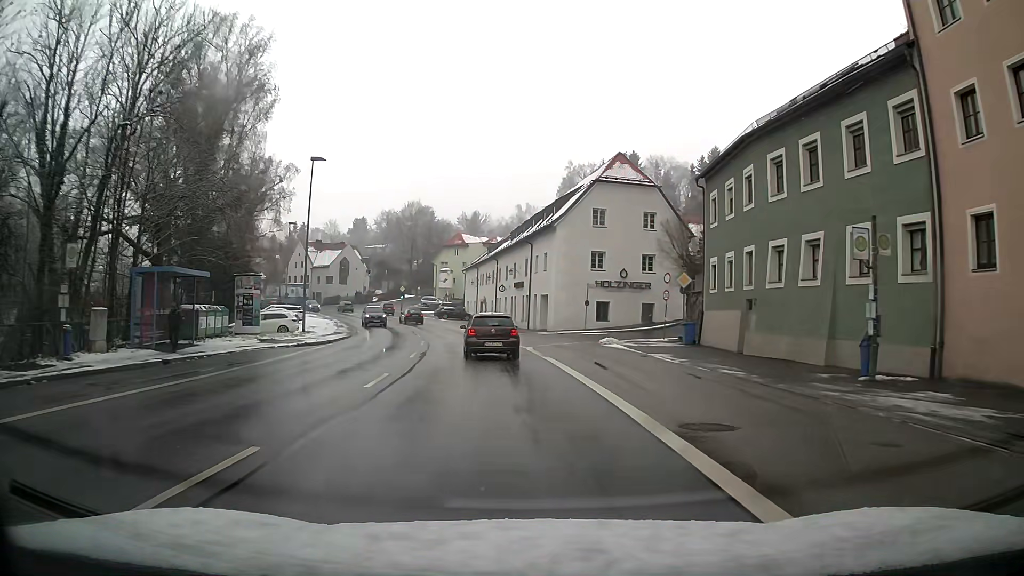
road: primary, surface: asphalt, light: Day
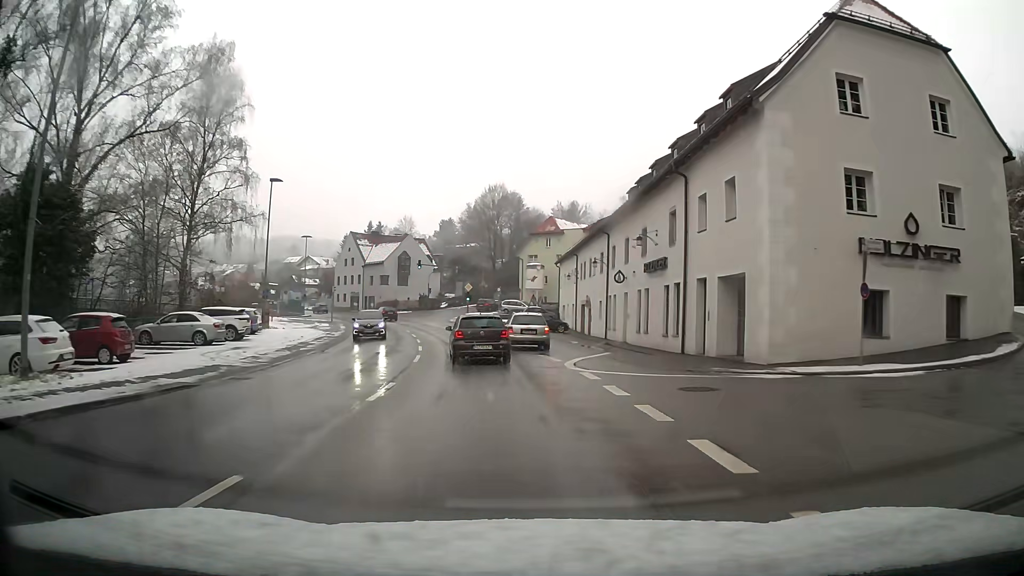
(-2.1, +29.0) m; -9°
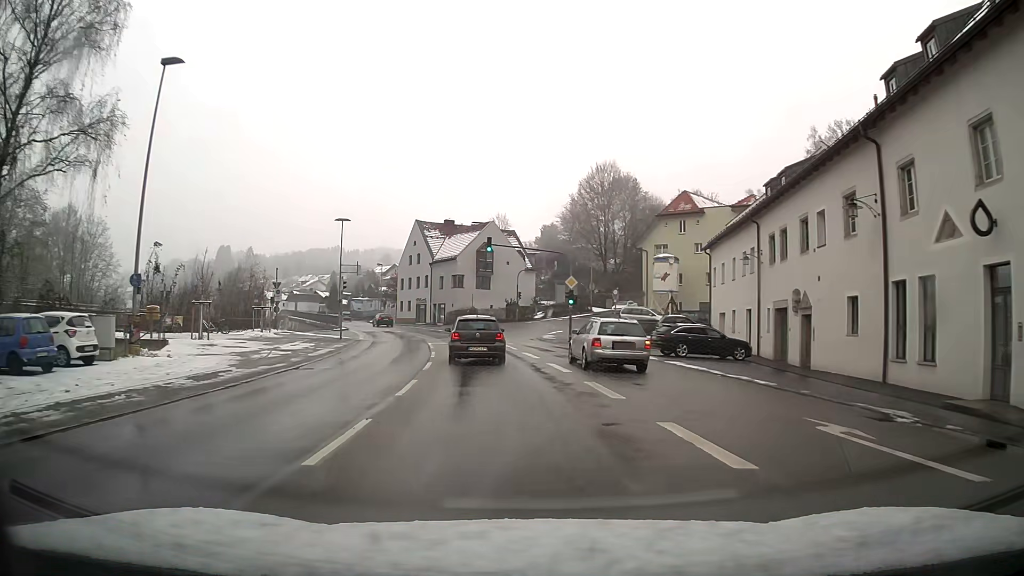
(-2.0, +26.1) m; -8°
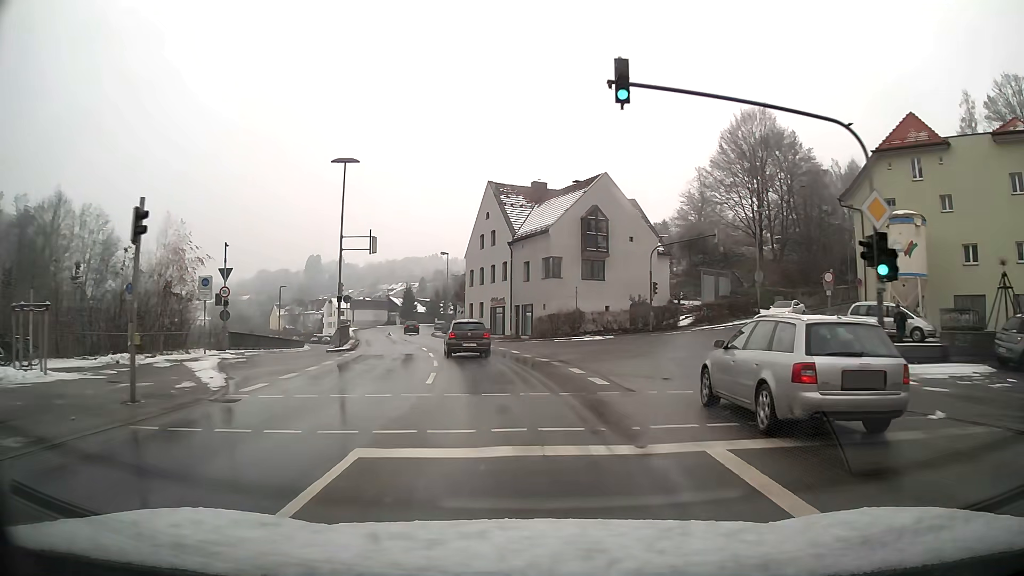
(-2.4, +27.9) m; -9°
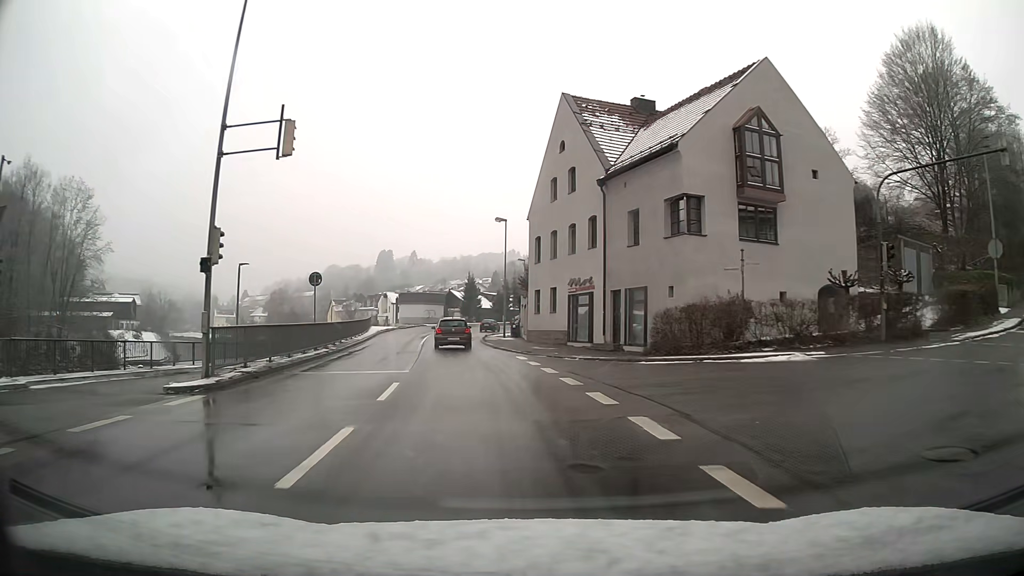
(-1.3, +21.6) m; -7°
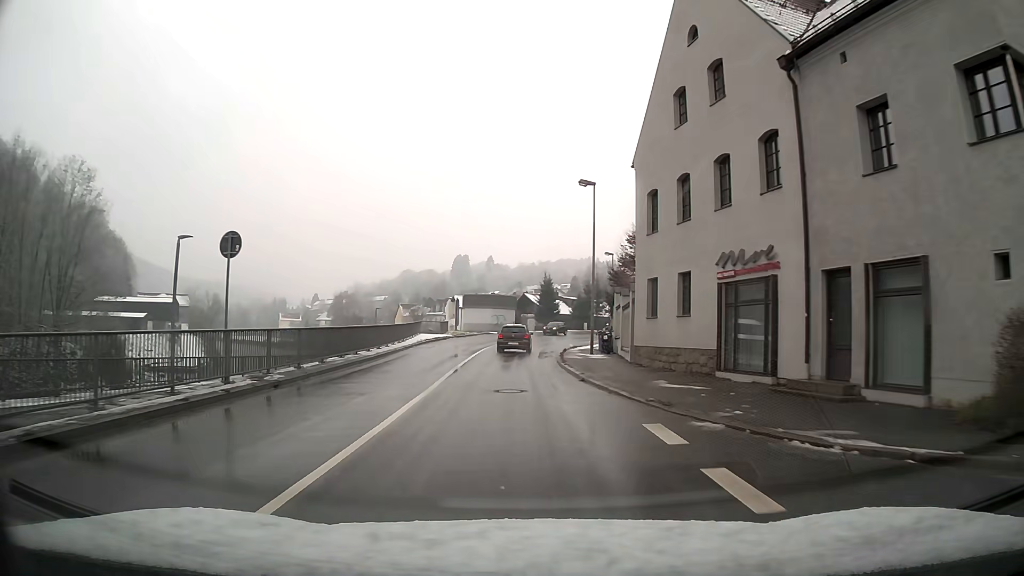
(-0.8, +14.6) m; -6°
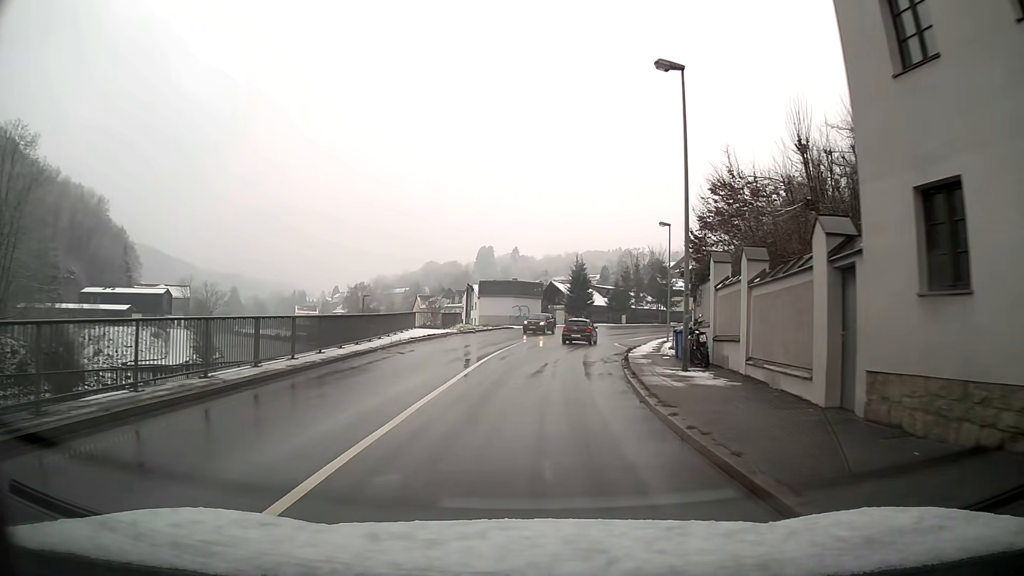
(-0.2, +14.7) m; -1°
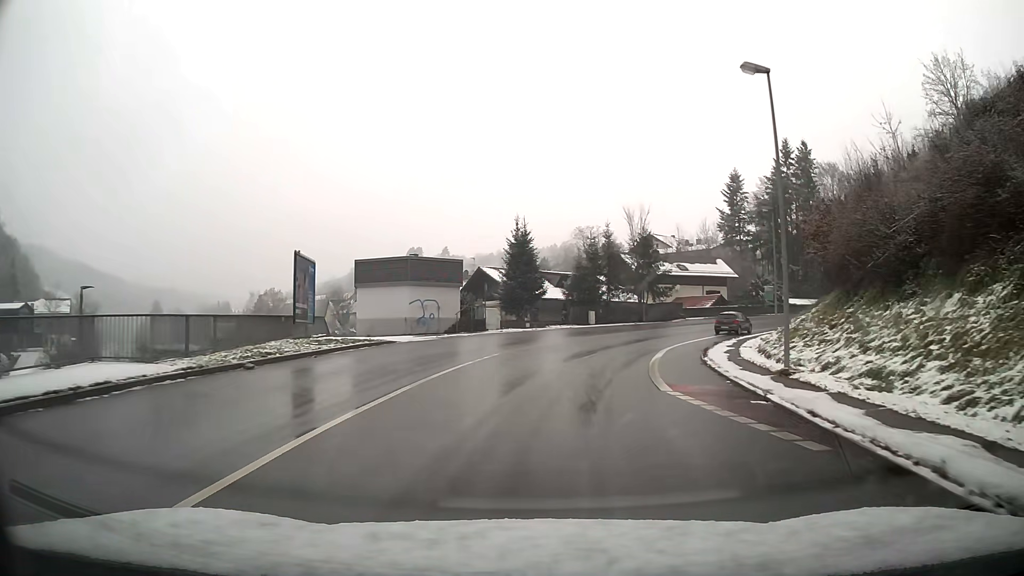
(+1.3, +29.7) m; +7°
